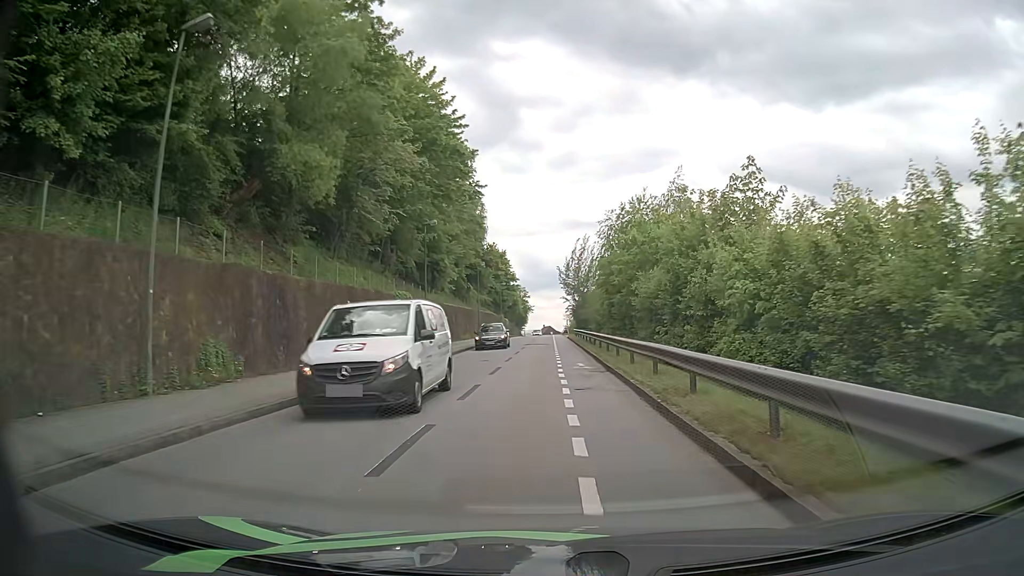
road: residential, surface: asphalt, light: Day
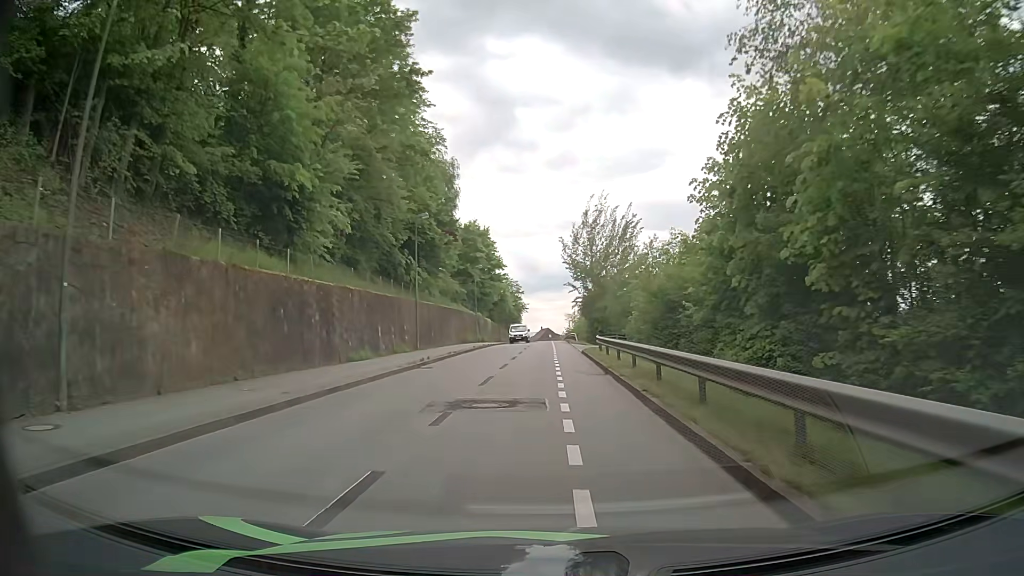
(+0.2, +33.1) m; 0°
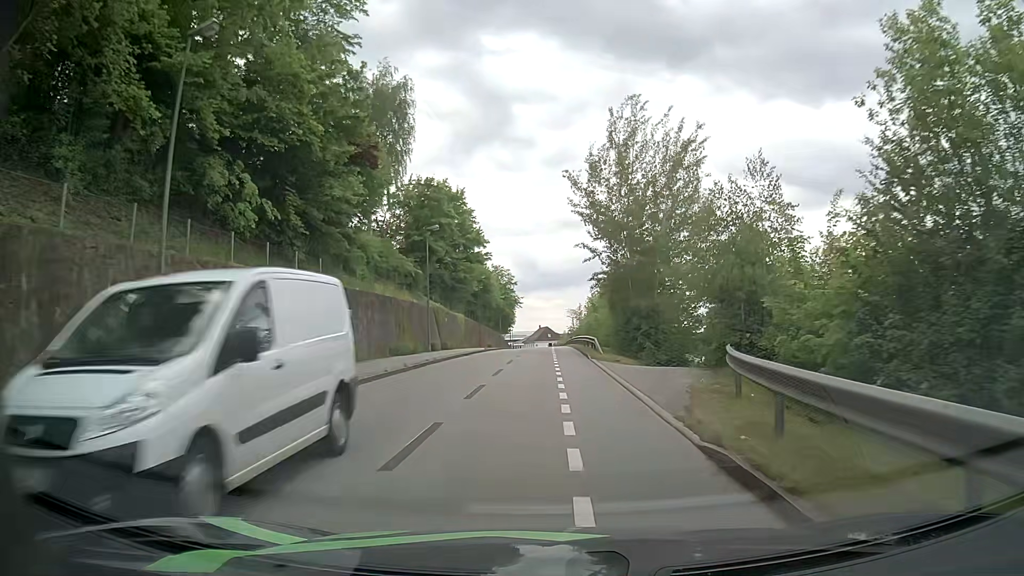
(+0.1, +26.9) m; 0°
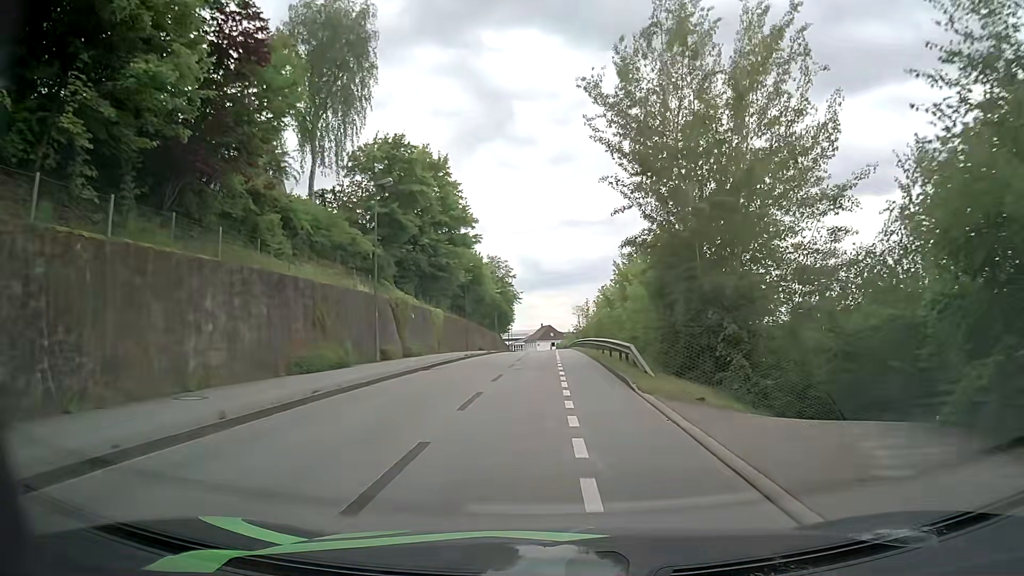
(0.0, +13.6) m; 0°
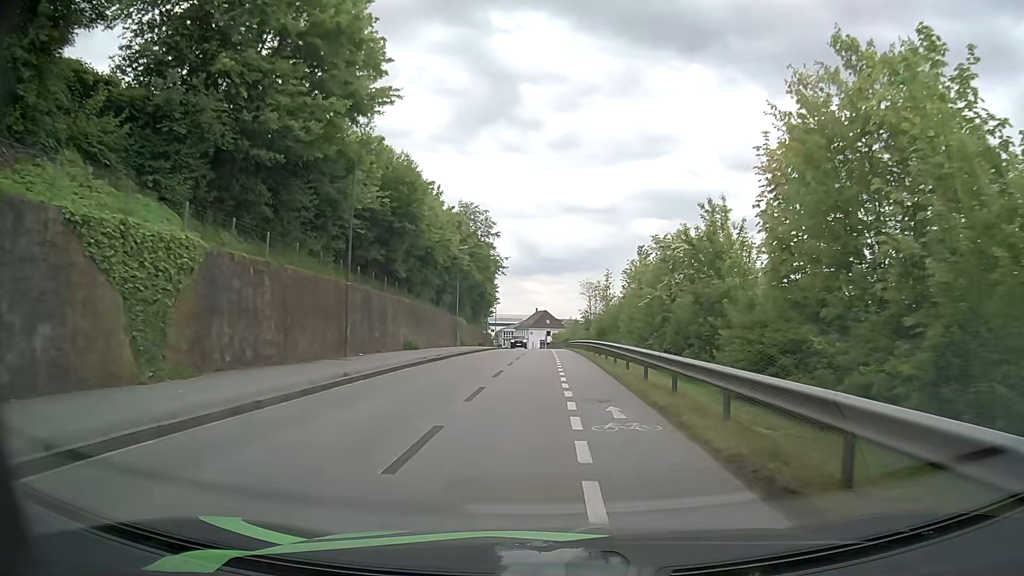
(+0.3, +34.9) m; +1°
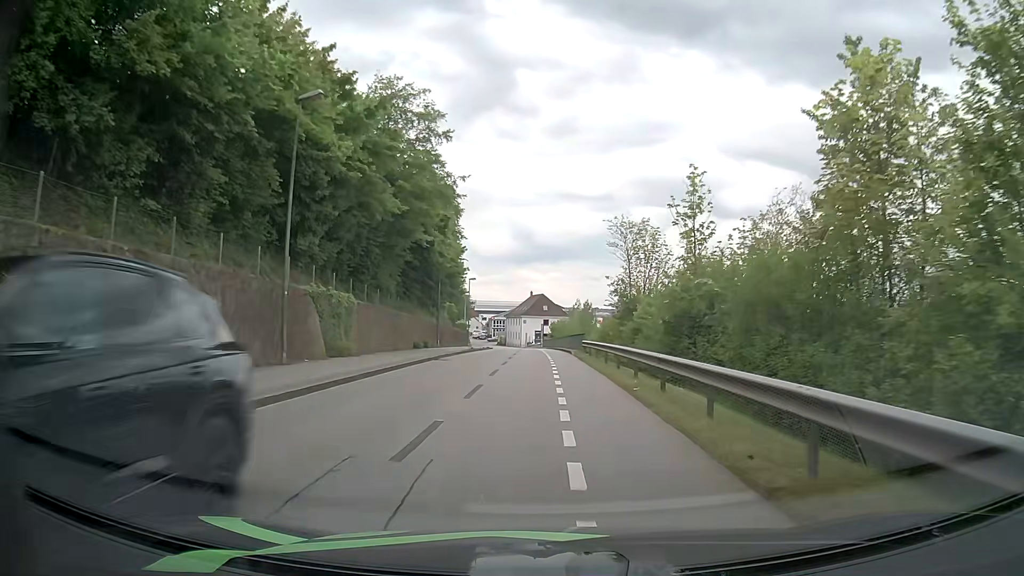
(0.0, +35.5) m; 0°
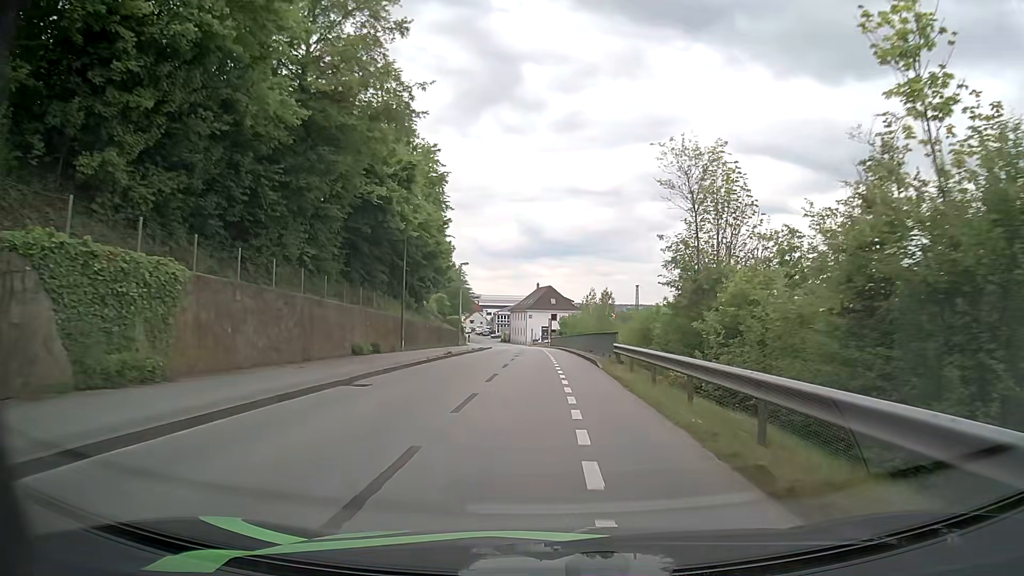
(-0.1, +14.4) m; -1°
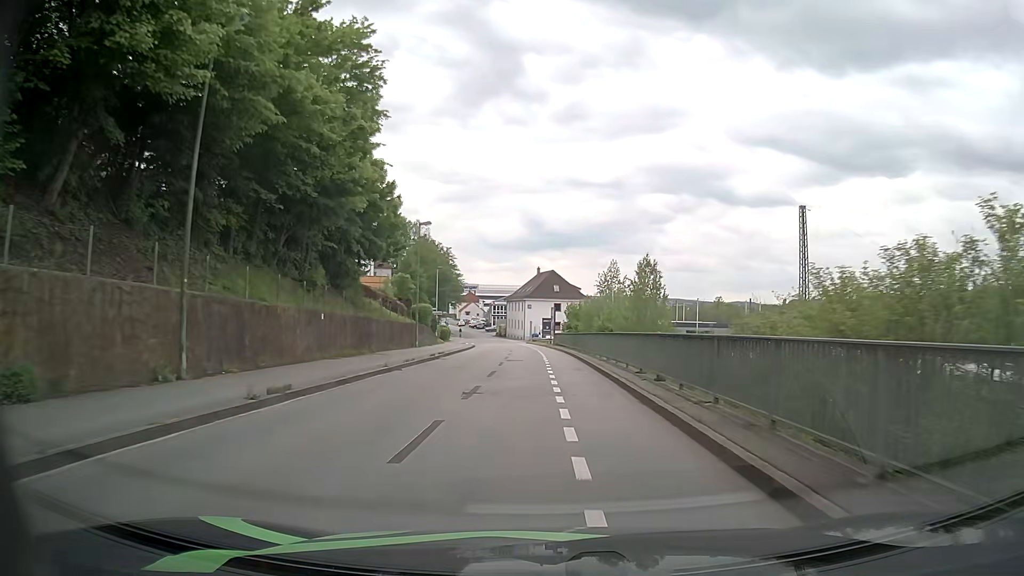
(0.0, +21.9) m; 0°
(0, +10) (0, +20) (0, +30) (-1, +40) (-1, +50) (-2, +60) (-3, +70) (-3, +80) (-4, +90) (-5, +100) m
